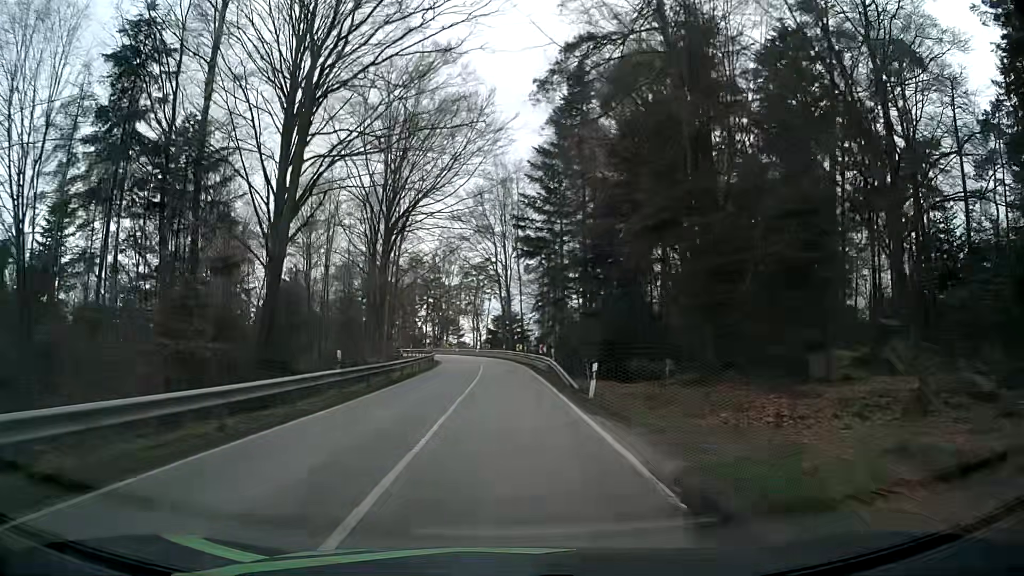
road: secondary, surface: asphalt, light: Day
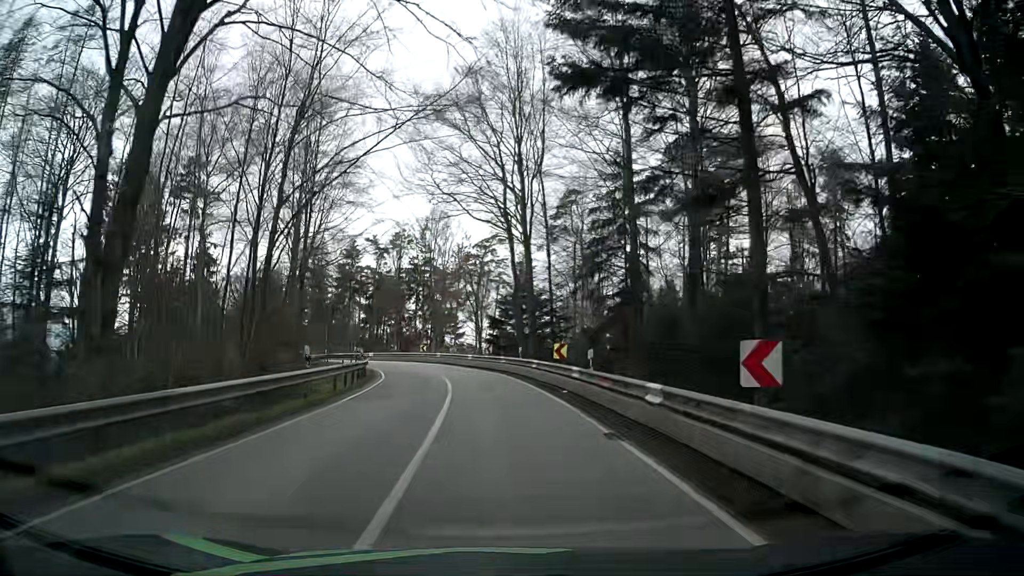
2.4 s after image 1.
(-0.4, +34.4) m; -1°
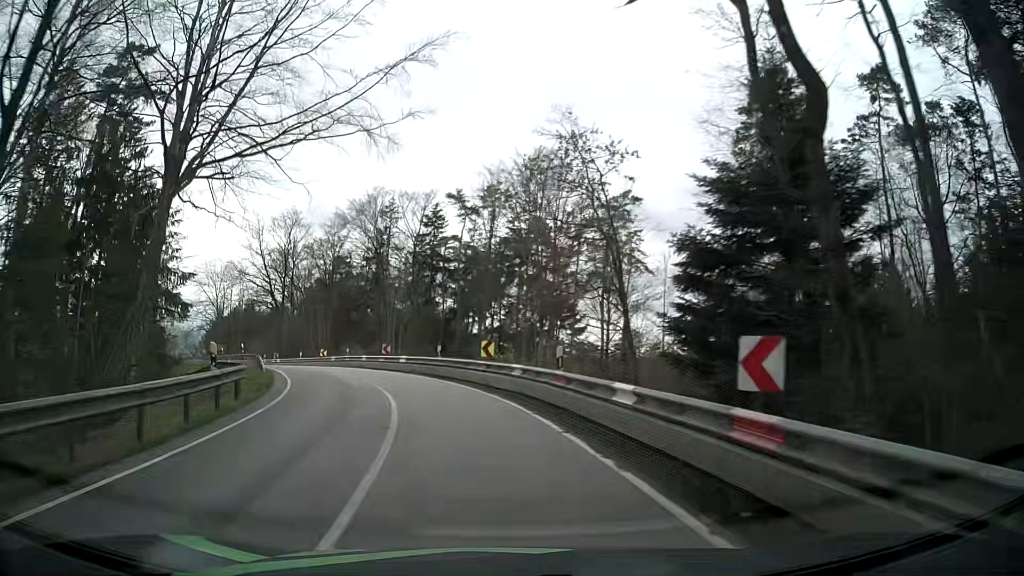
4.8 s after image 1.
(-1.8, +32.7) m; -9°
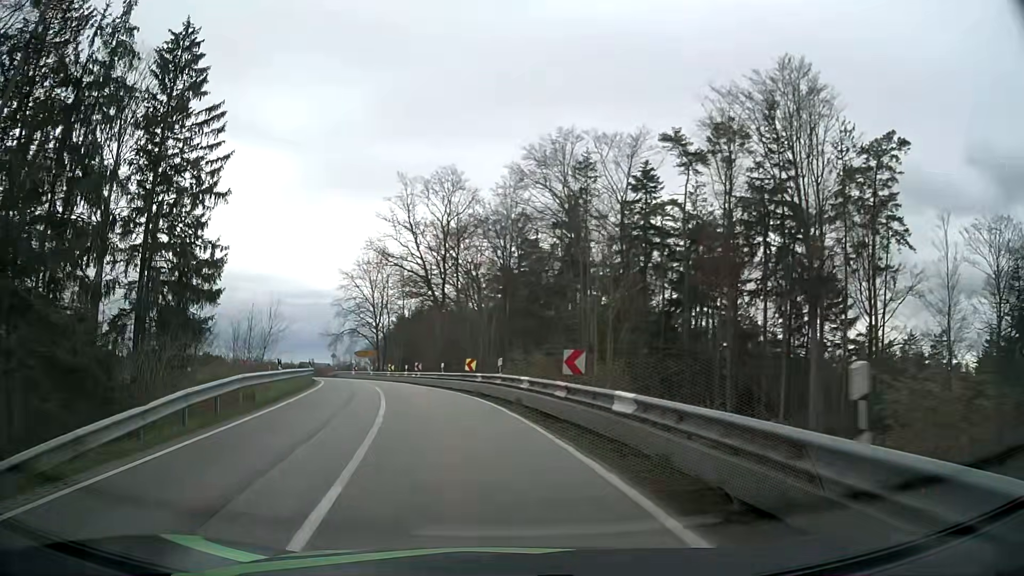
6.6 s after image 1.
(-3.3, +23.2) m; -17°
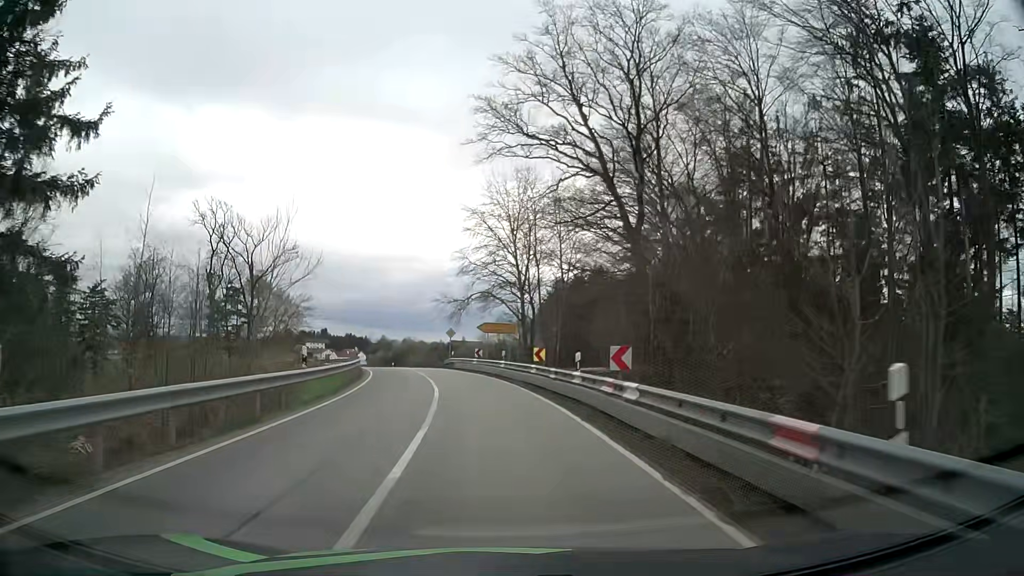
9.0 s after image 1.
(-4.9, +31.3) m; -14°
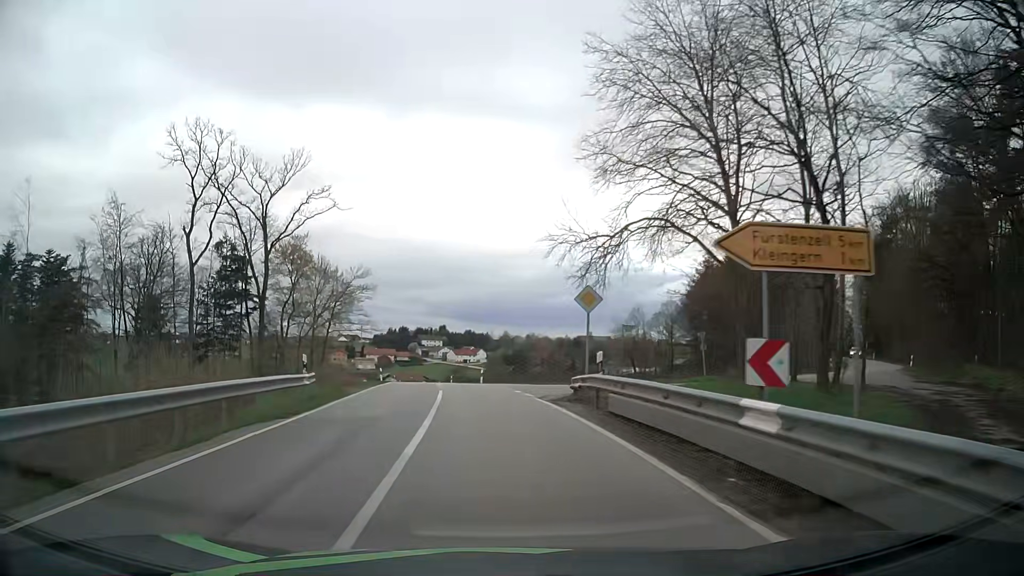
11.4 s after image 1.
(-2.8, +34.7) m; -10°
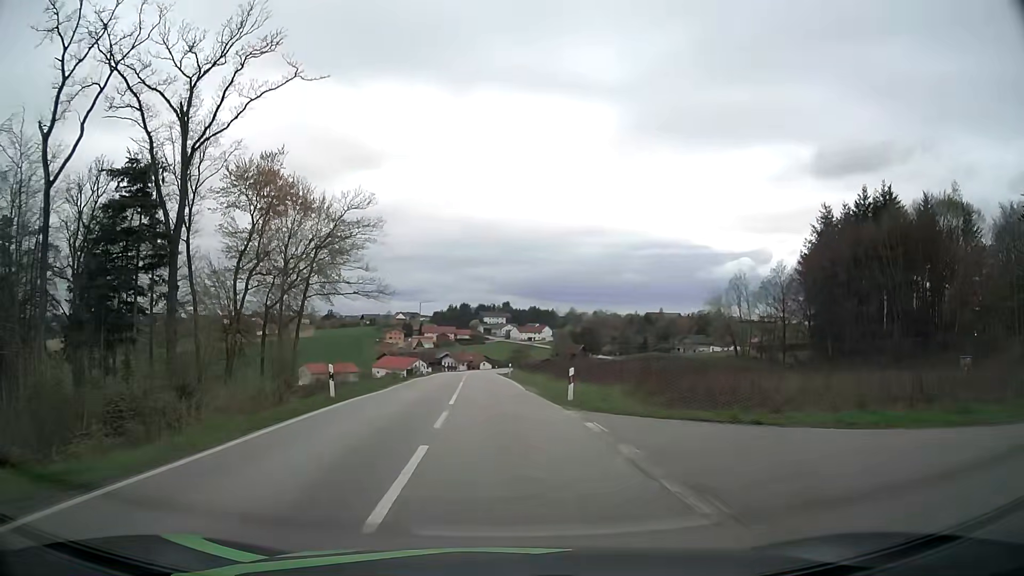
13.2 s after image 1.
(-1.7, +27.3) m; -5°
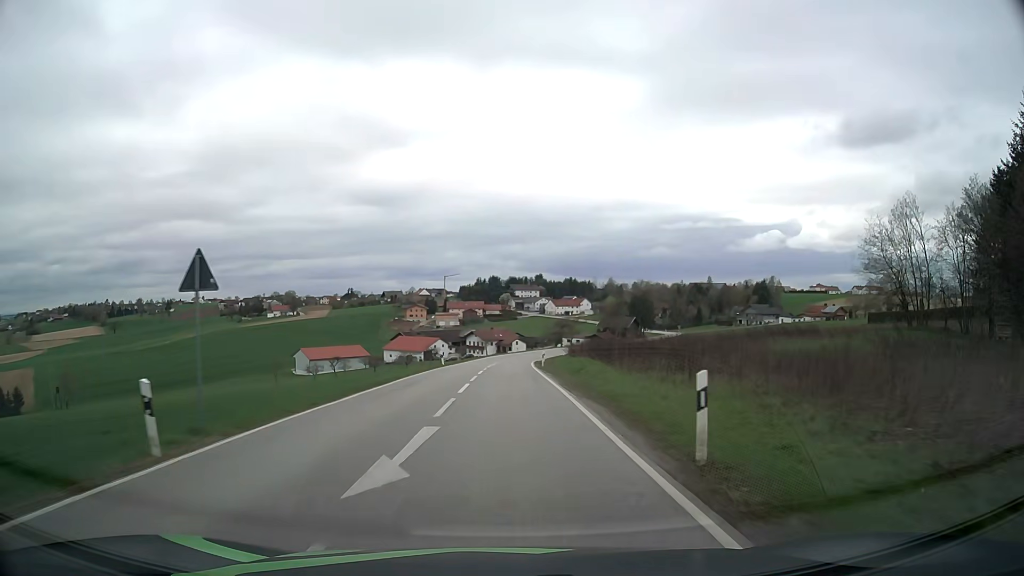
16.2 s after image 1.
(-1.8, +46.8) m; -3°
(0, +10) (0, +20) (0, +30) (0, +40) (0, +50) (+1, +60) (+1, +70) (+2, +80) (+4, +90) (+6, +100) m
